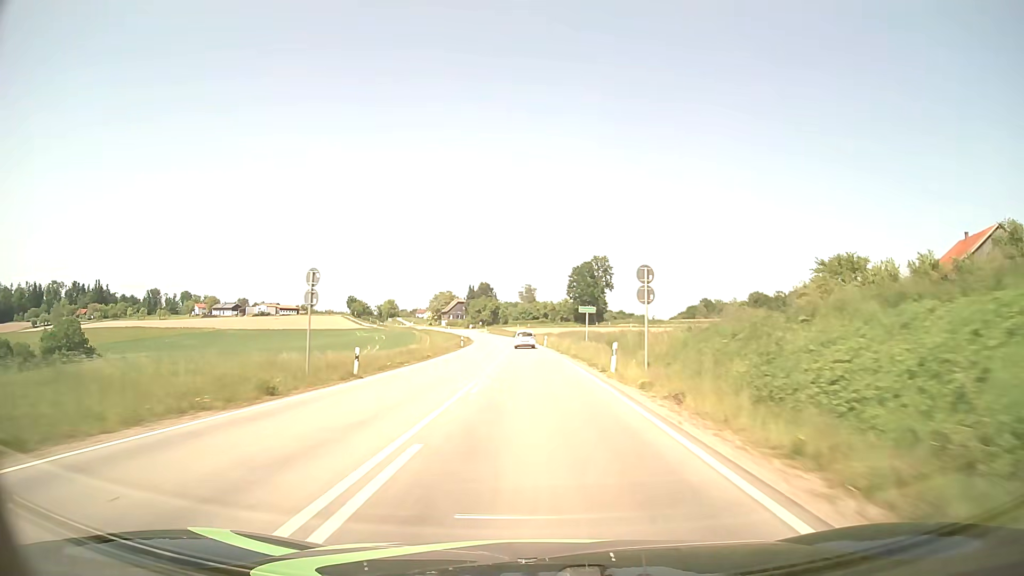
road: secondary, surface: asphalt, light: Day
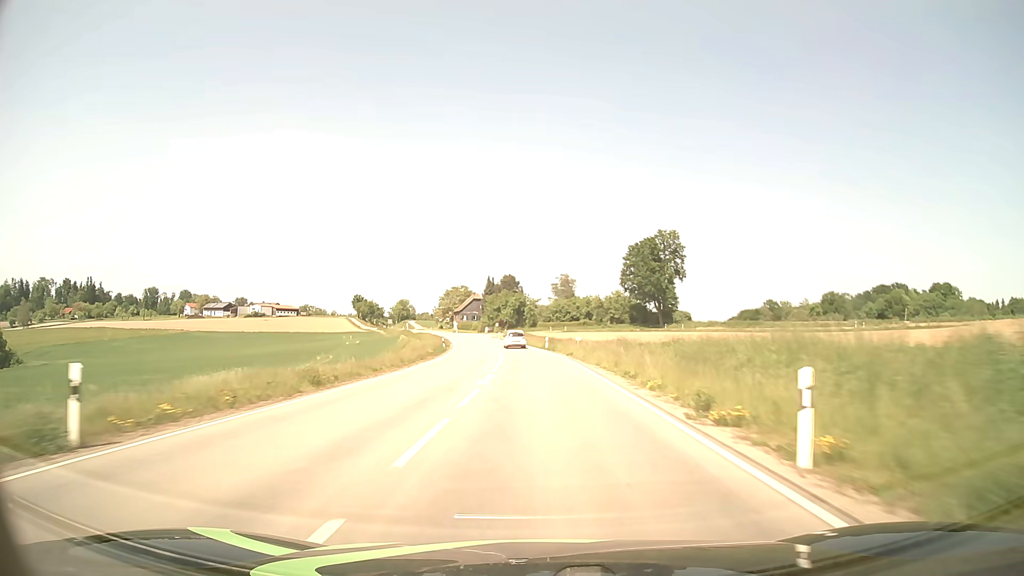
(-1.5, +63.2) m; -3°
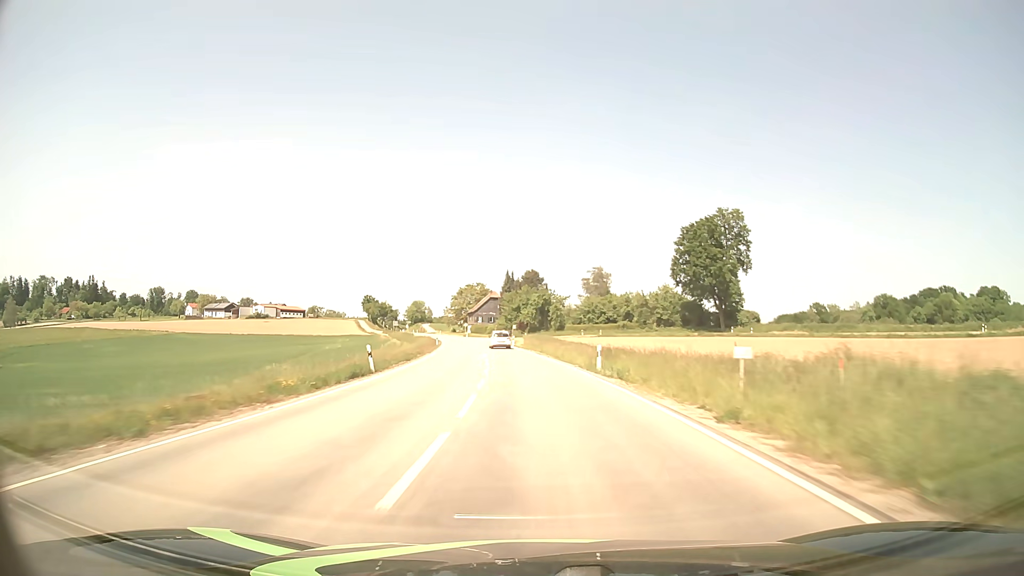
(-0.5, +31.6) m; -2°
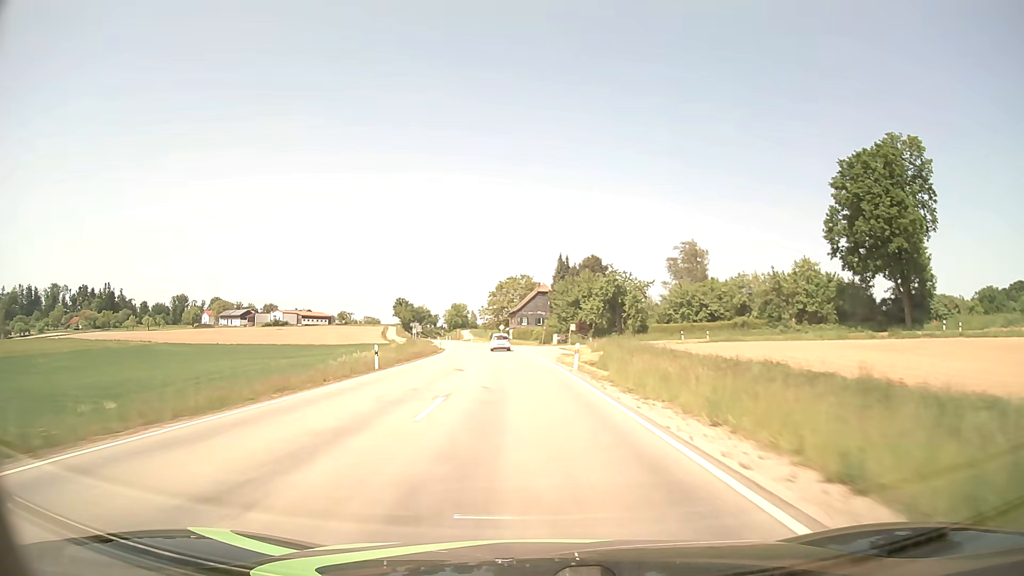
(-1.9, +47.3) m; -4°
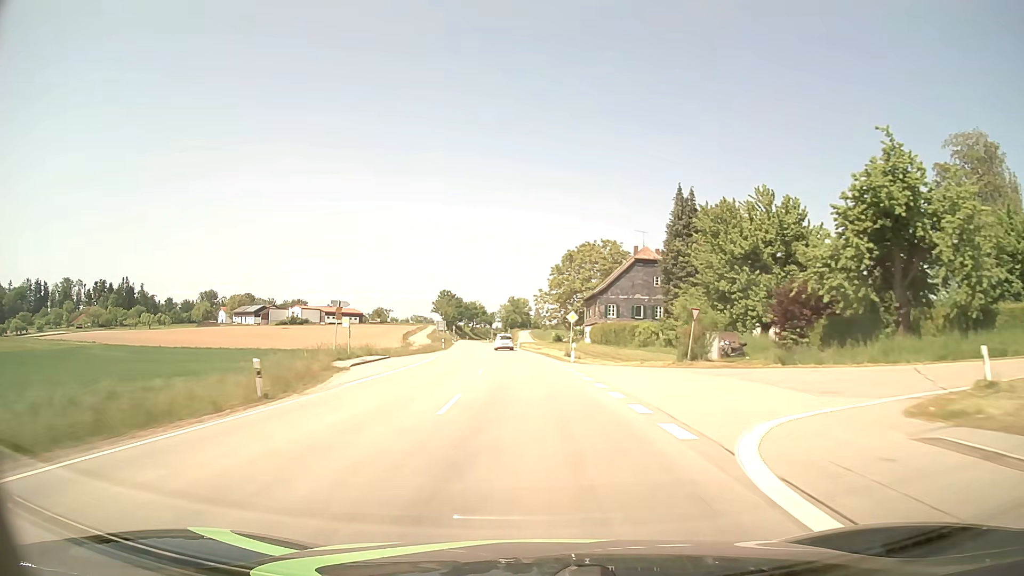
(-3.3, +63.0) m; -6°
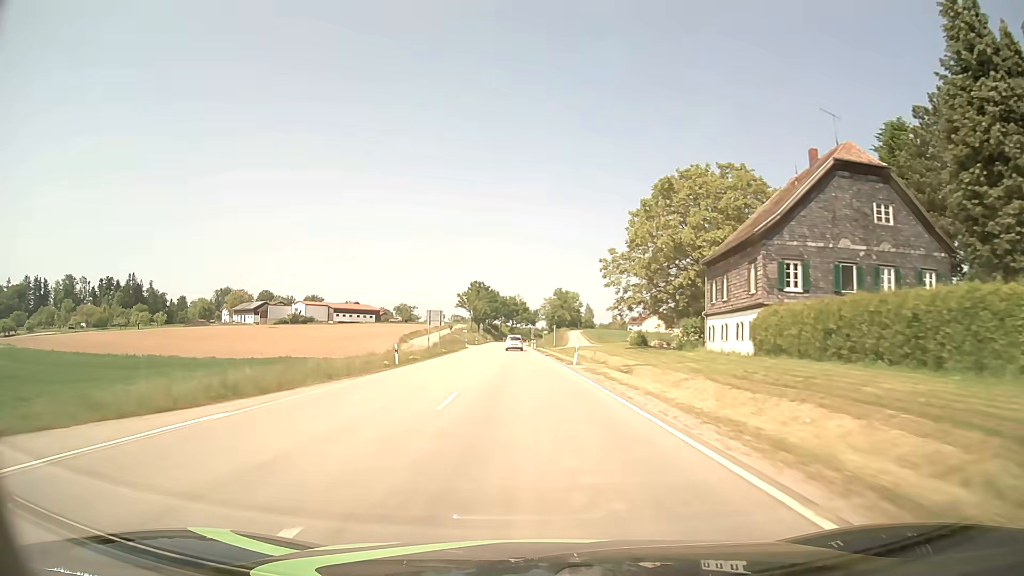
(-1.7, +47.4) m; -4°
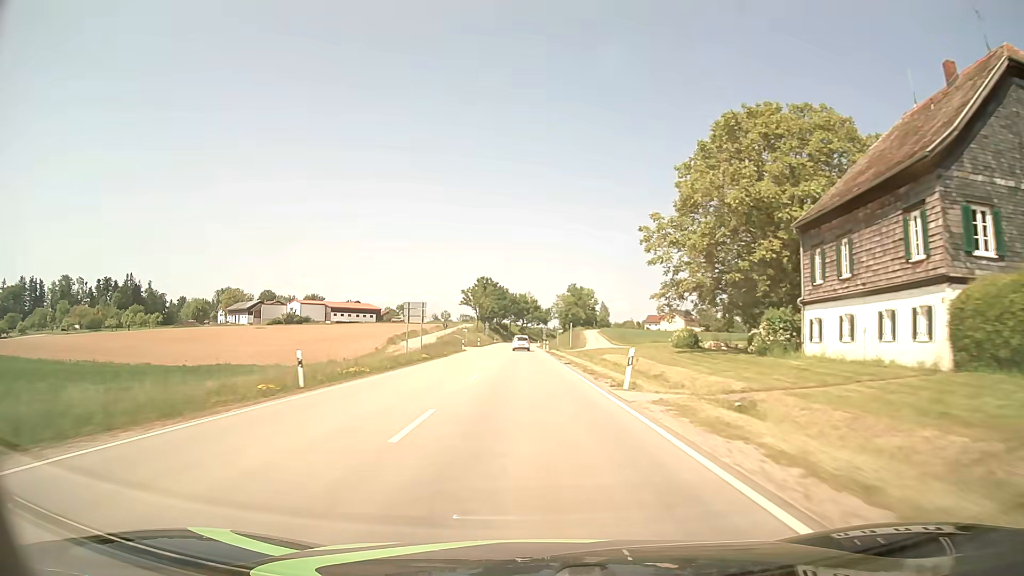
(-0.1, +15.8) m; -1°
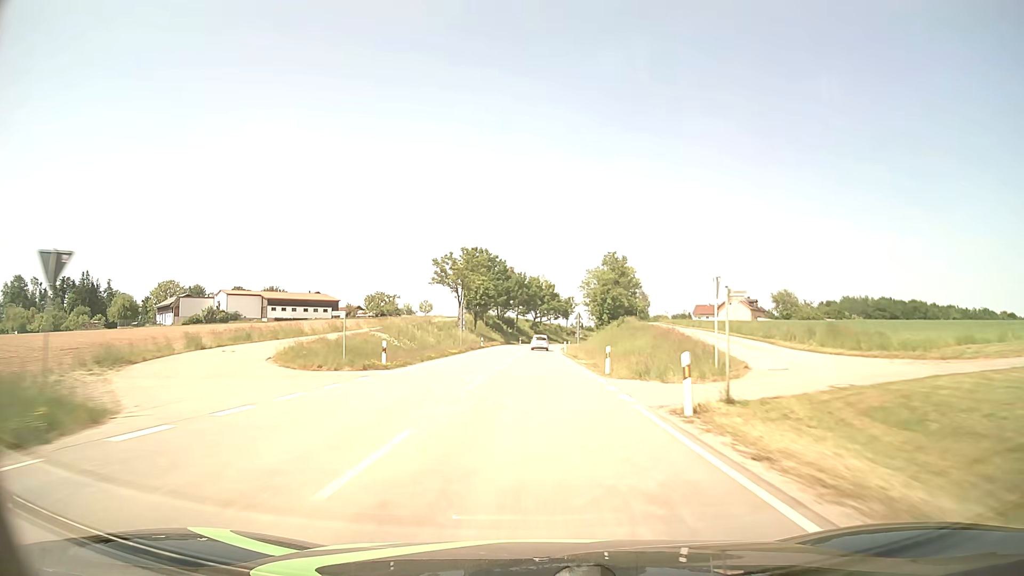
(-1.3, +63.3) m; -1°
(0, +10) (0, +20) (0, +30) (0, +40) (0, +50) (+1, +60) (+1, +70) (+1, +80) (+1, +90) (+2, +100) m
